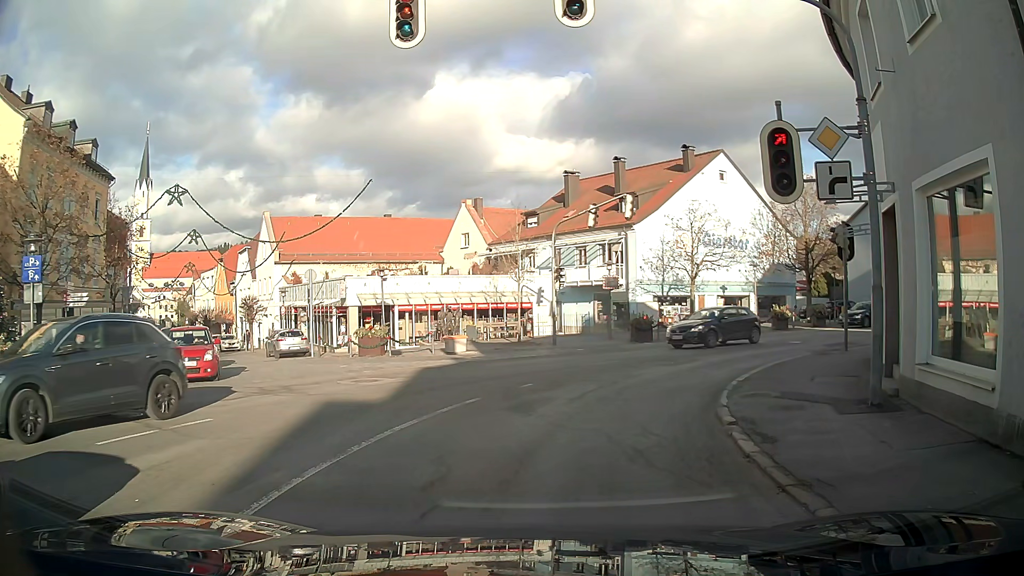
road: tertiary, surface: asphalt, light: Day
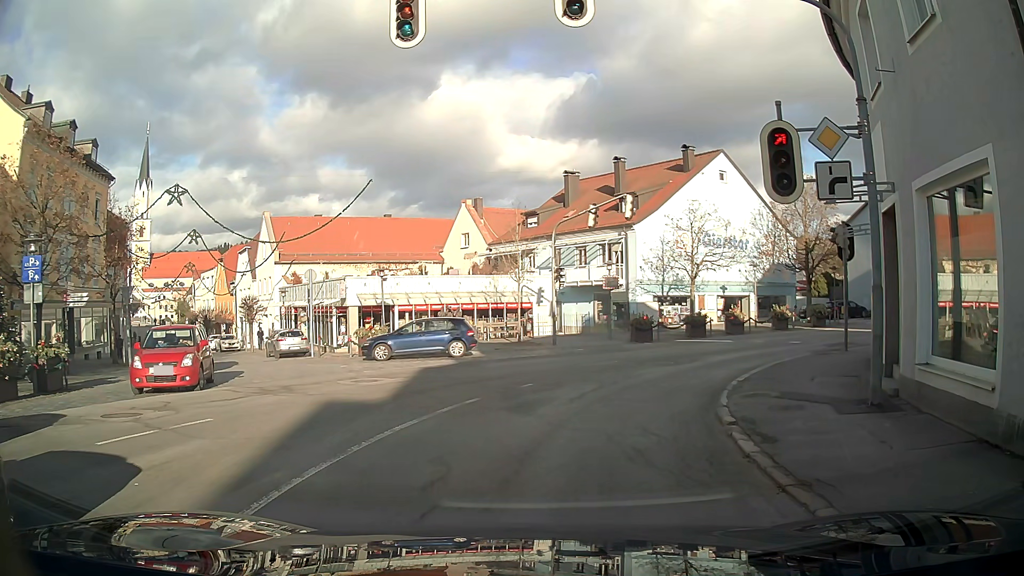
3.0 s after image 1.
(0.0, 0.0) m; 0°
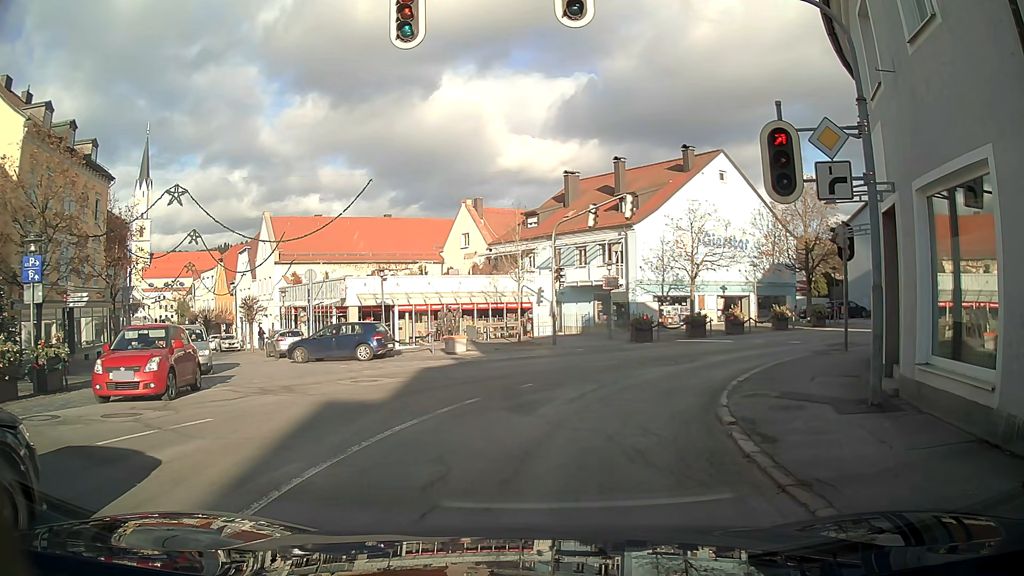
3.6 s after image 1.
(0.0, 0.0) m; 0°
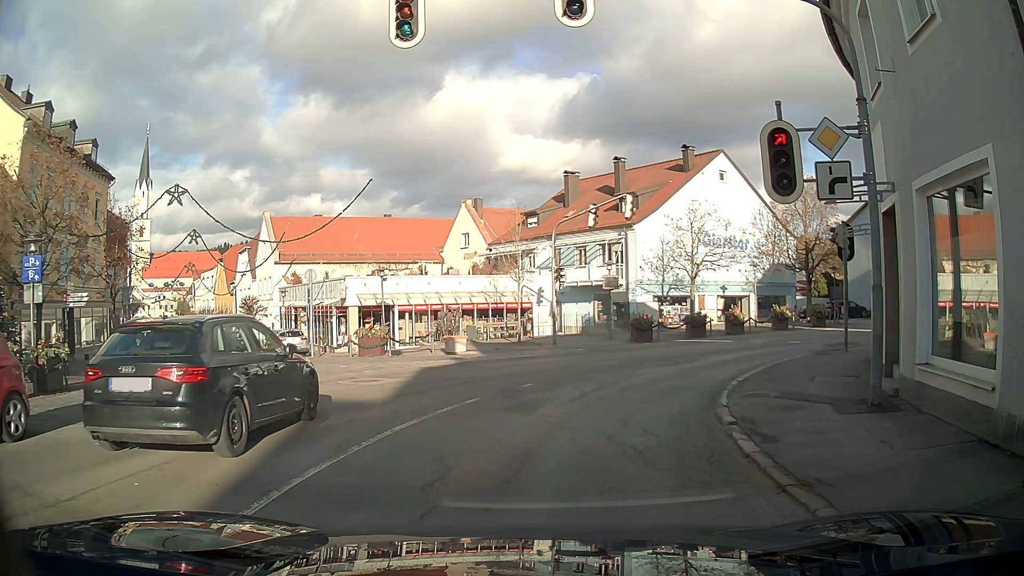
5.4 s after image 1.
(0.0, 0.0) m; 0°
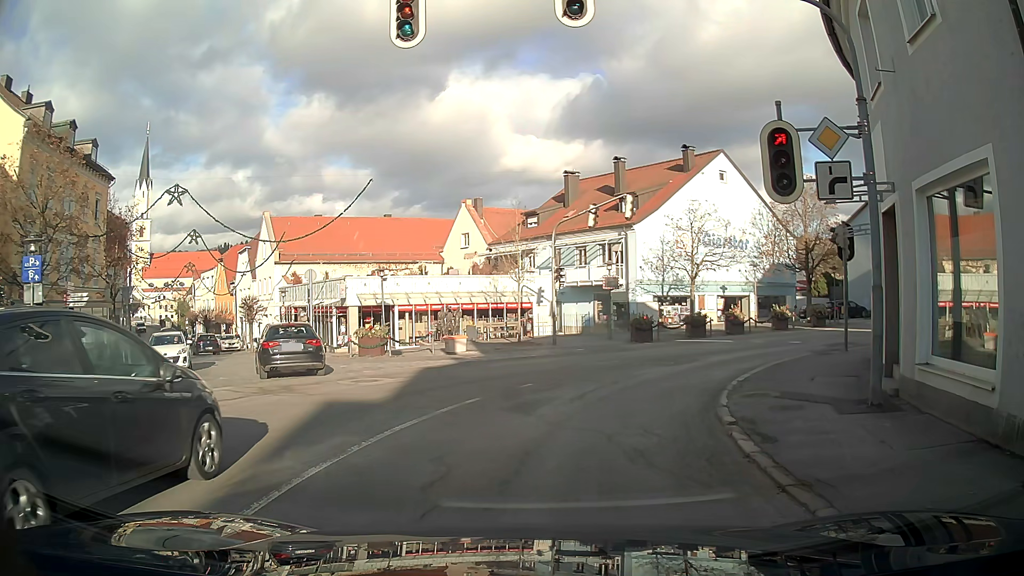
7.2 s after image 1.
(0.0, 0.0) m; 0°
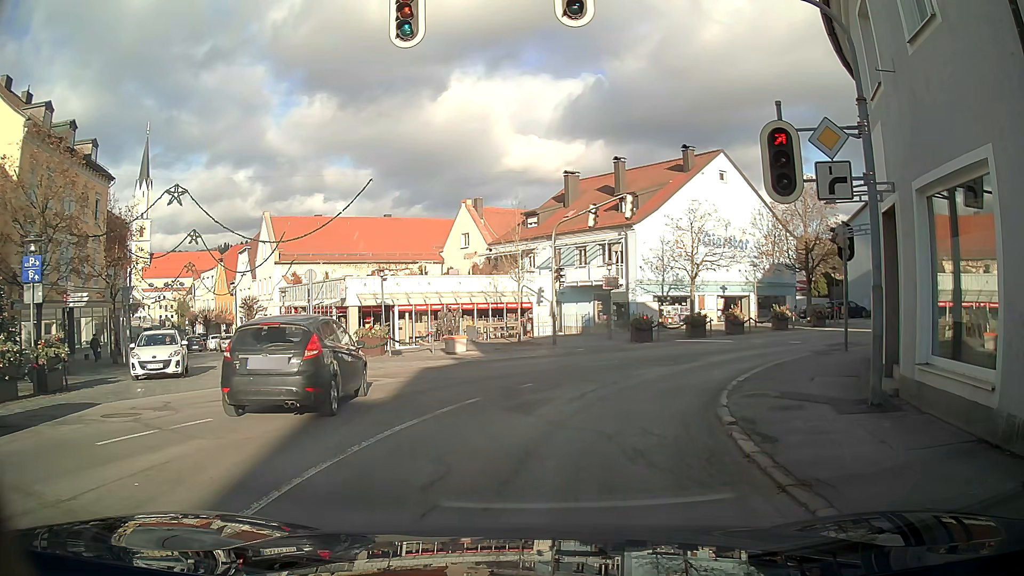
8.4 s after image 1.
(0.0, 0.0) m; 0°
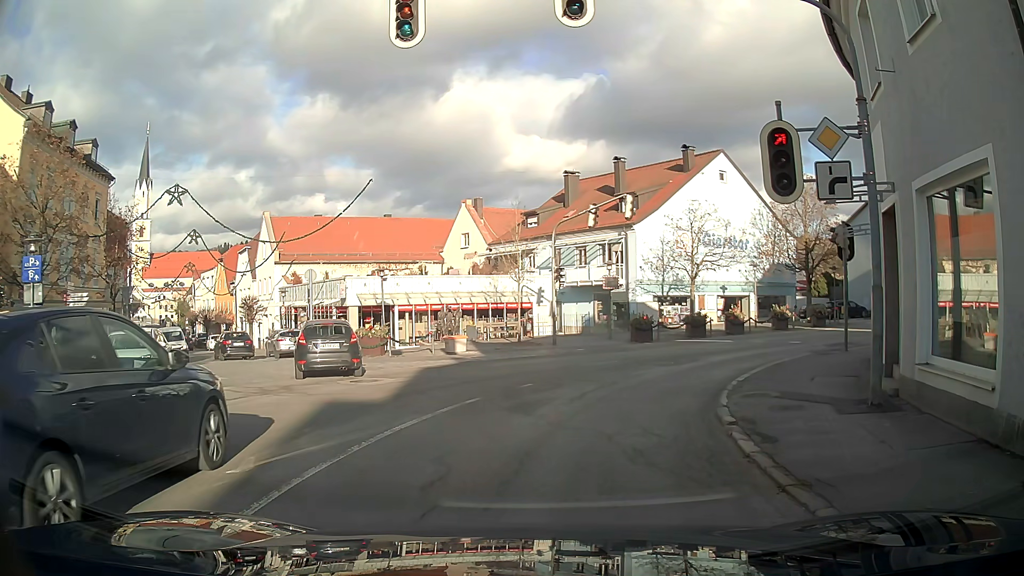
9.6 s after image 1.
(0.0, 0.0) m; 0°
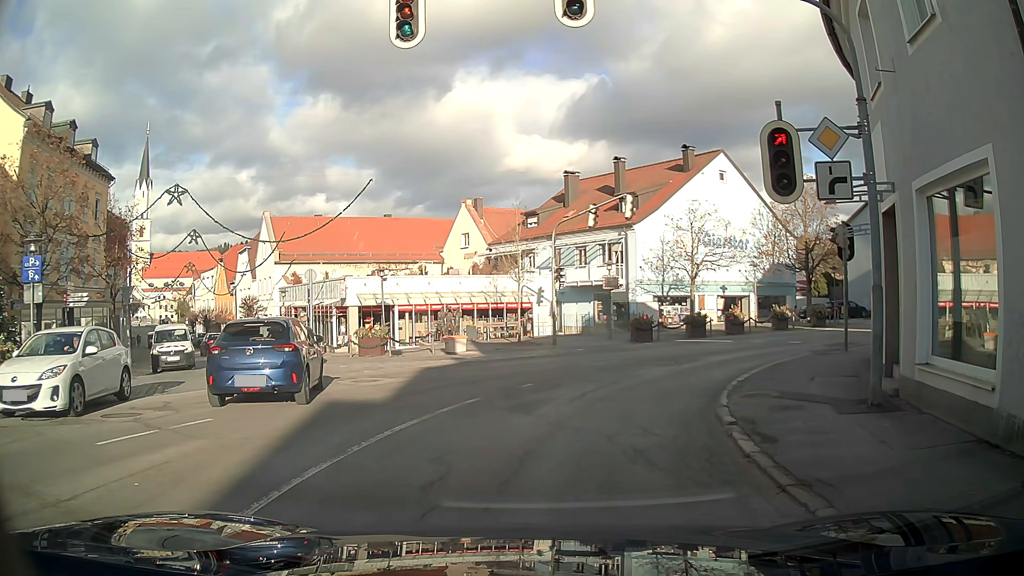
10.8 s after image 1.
(0.0, 0.0) m; 0°
(+1, +10) (+6, +18) (+14, +24) (+22, +29) (+31, +34) (+41, +37) (+50, +40) (+60, +41) (+70, +43) (+80, +44) m
